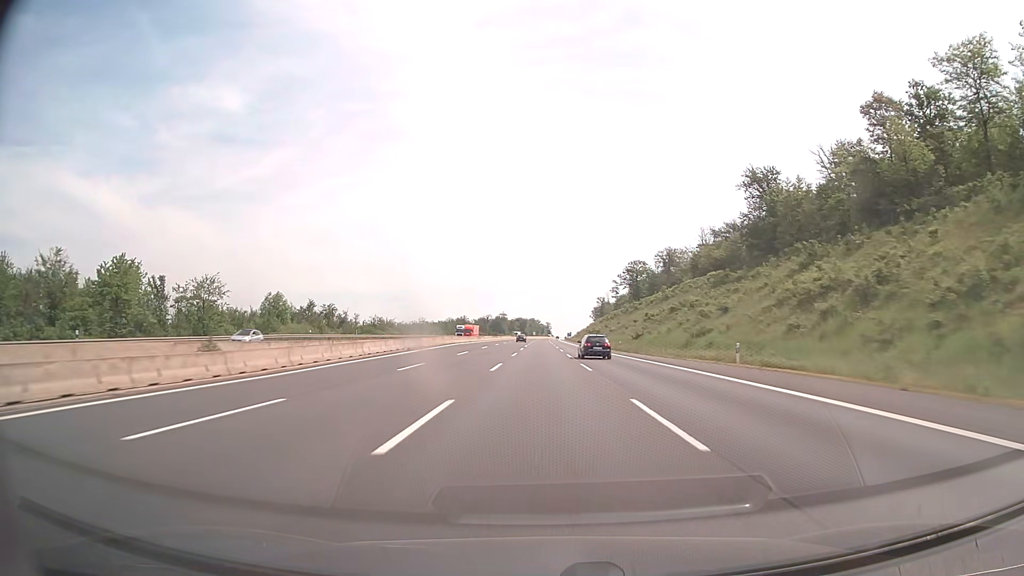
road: motorway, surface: asphalt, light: Day
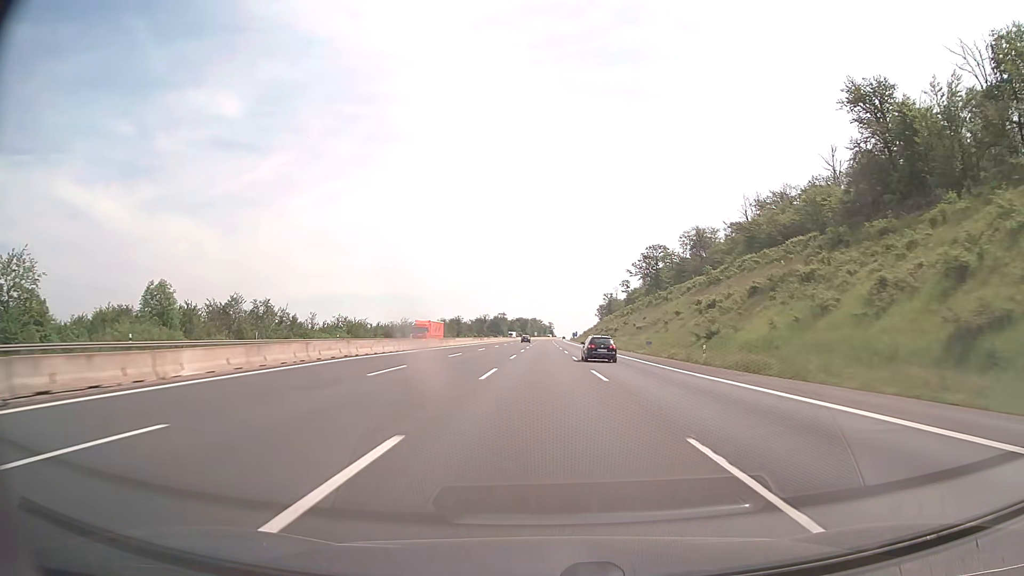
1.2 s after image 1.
(-0.1, +41.2) m; 0°
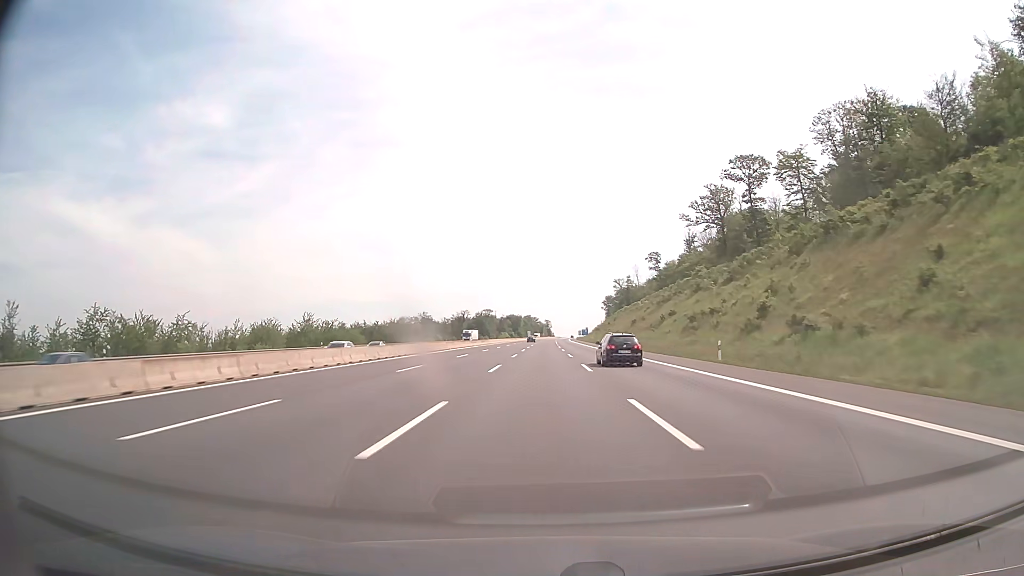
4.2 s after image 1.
(+0.2, +103.0) m; 0°
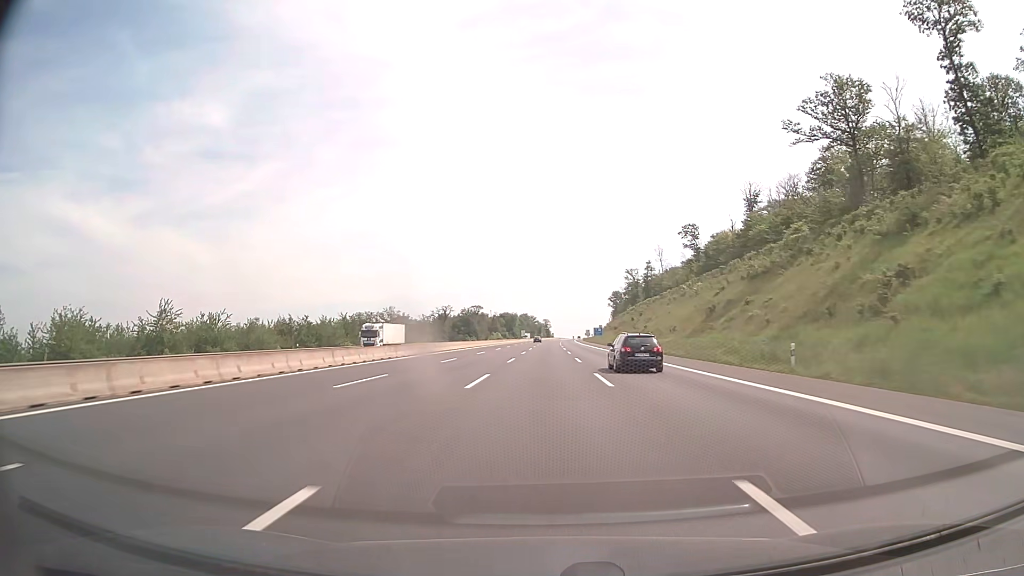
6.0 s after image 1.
(+0.1, +61.8) m; 0°
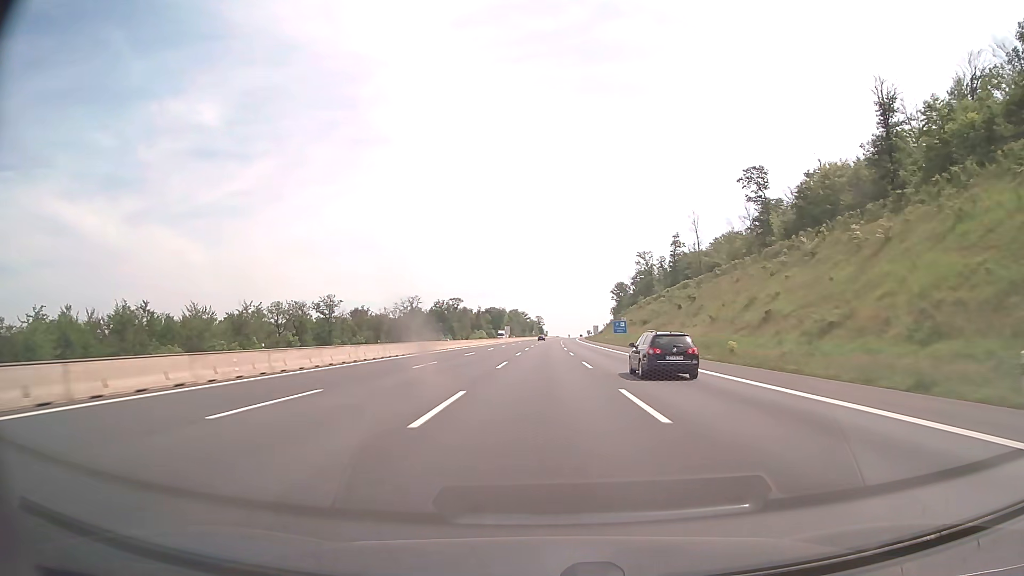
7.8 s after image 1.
(+0.2, +61.8) m; 0°
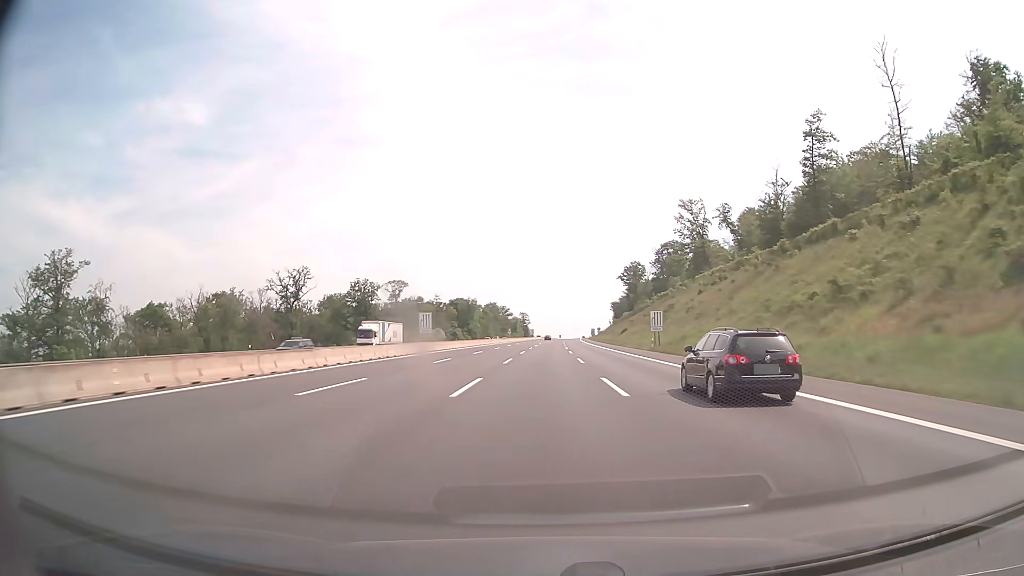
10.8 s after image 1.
(+1.1, +103.0) m; +1°
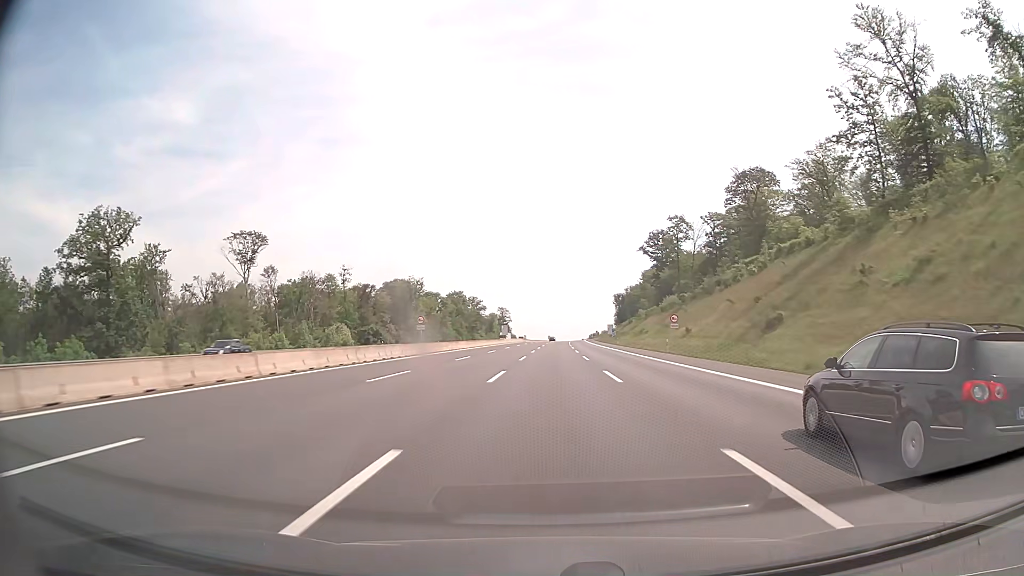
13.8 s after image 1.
(+1.0, +103.0) m; +1°
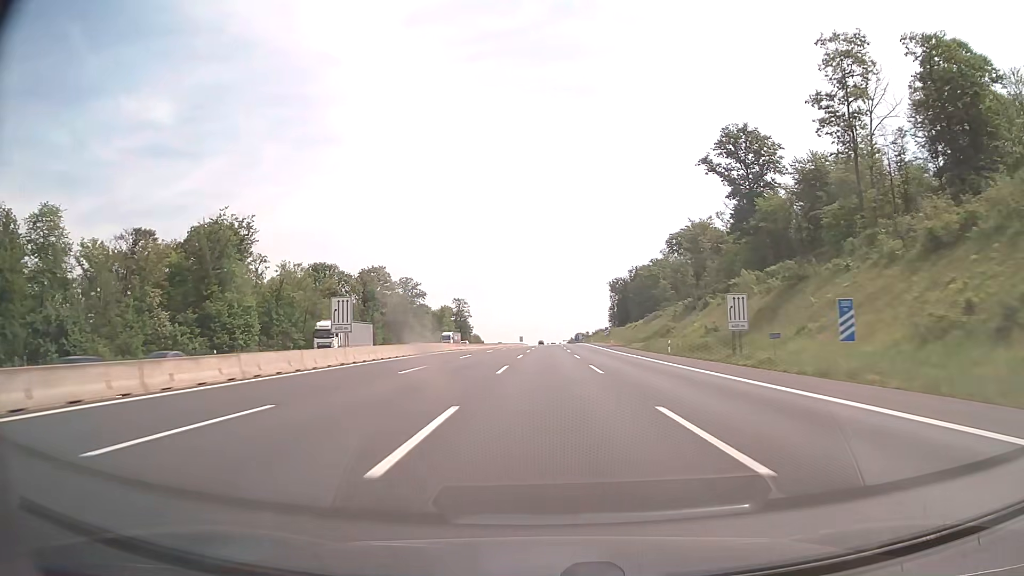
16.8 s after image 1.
(+1.8, +103.1) m; +2°
(0, +10) (0, +20) (0, +30) (0, +40) (0, +50) (+1, +60) (+1, +70) (+1, +80) (+1, +90) (+1, +100) m
